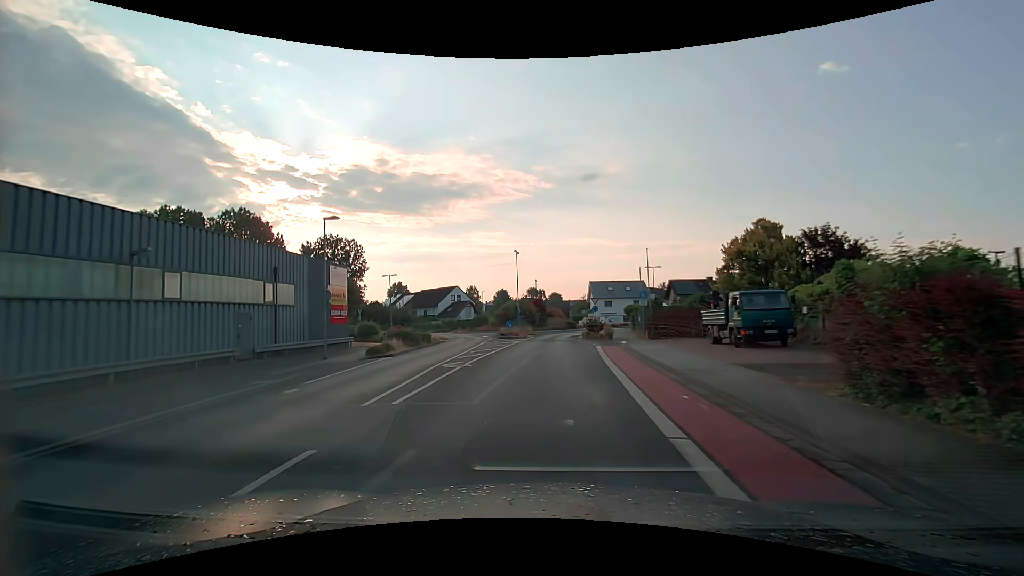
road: unclassified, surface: asphalt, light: Day
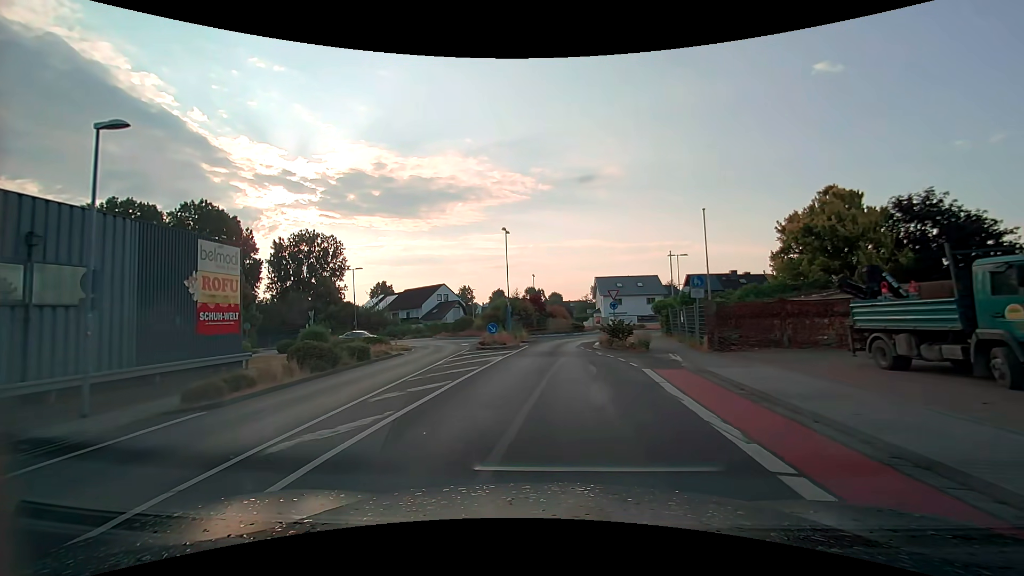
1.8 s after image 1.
(0.0, +13.0) m; 0°
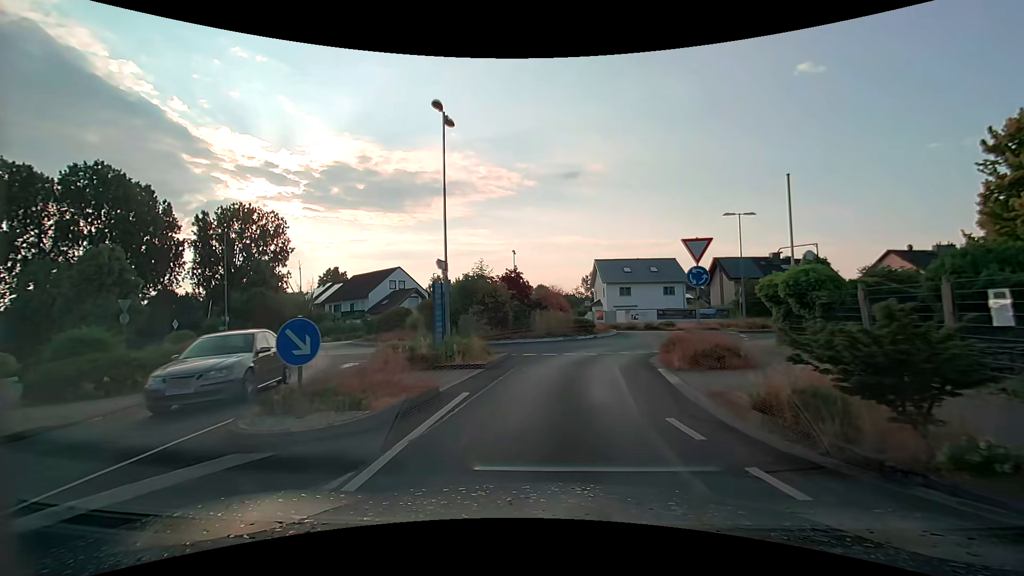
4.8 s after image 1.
(0.0, +20.6) m; +1°
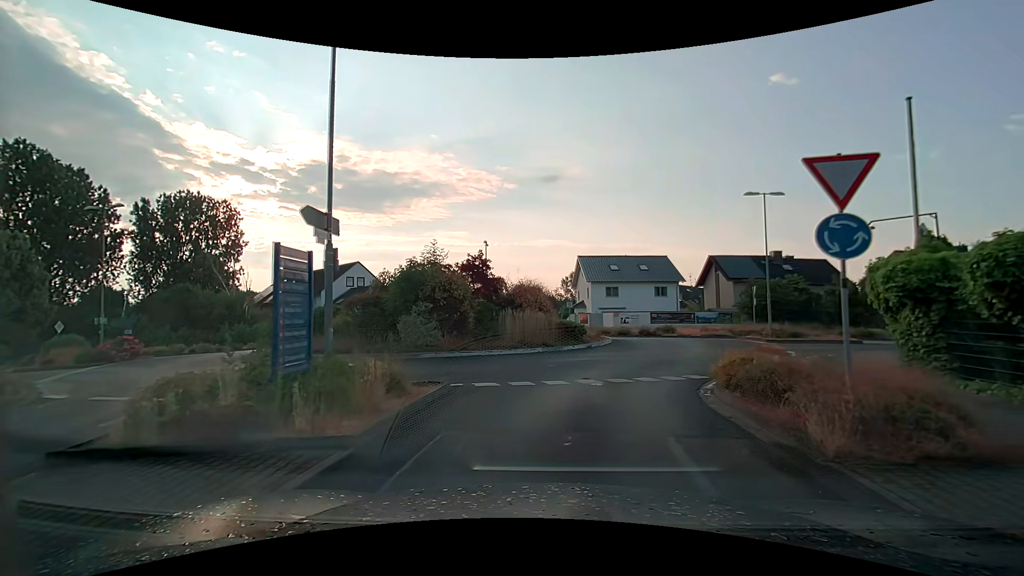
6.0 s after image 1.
(+0.1, +7.7) m; +3°
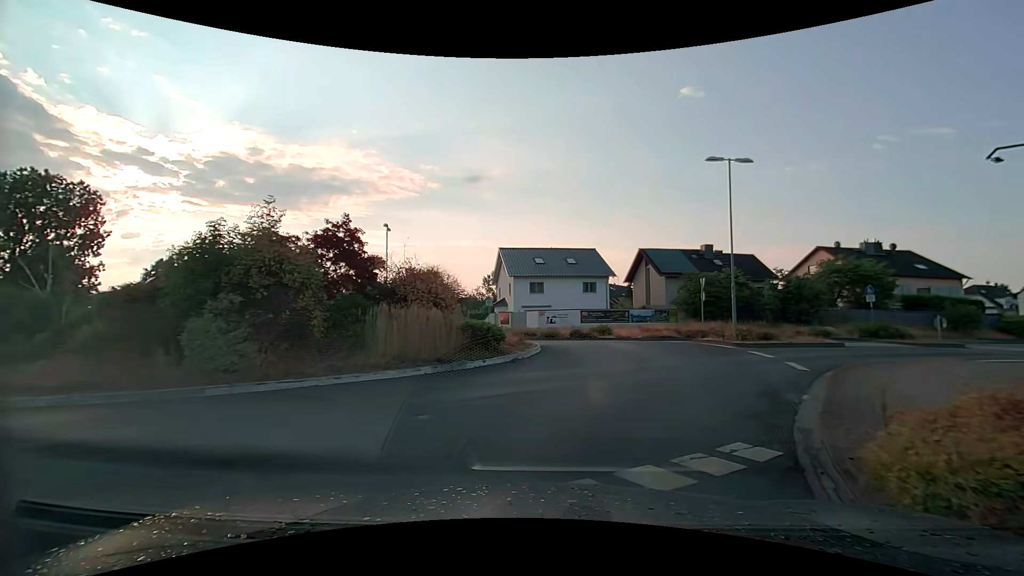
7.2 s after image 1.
(+0.4, +7.5) m; +8°
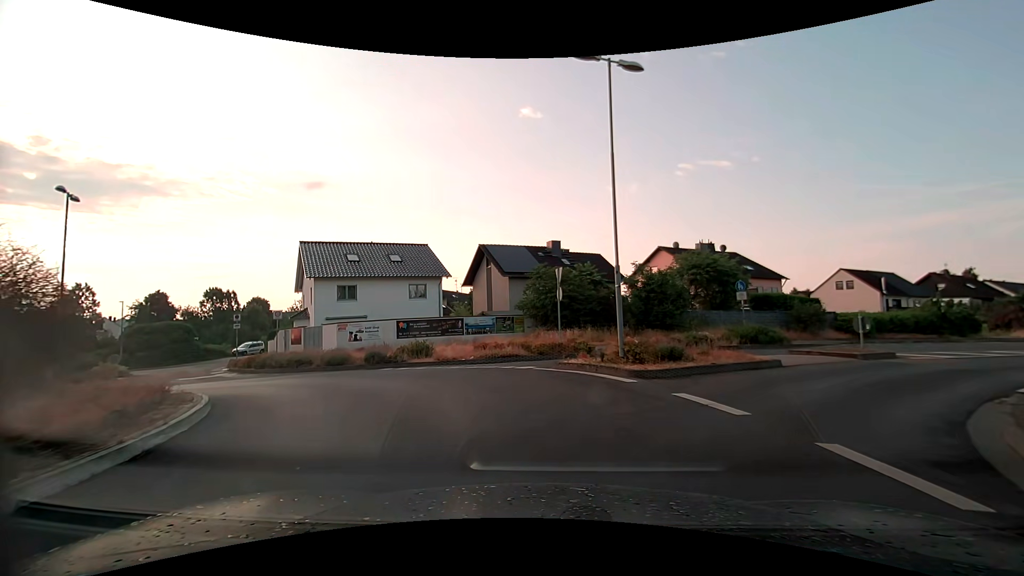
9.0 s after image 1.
(+2.1, +10.7) m; +18°
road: tertiary
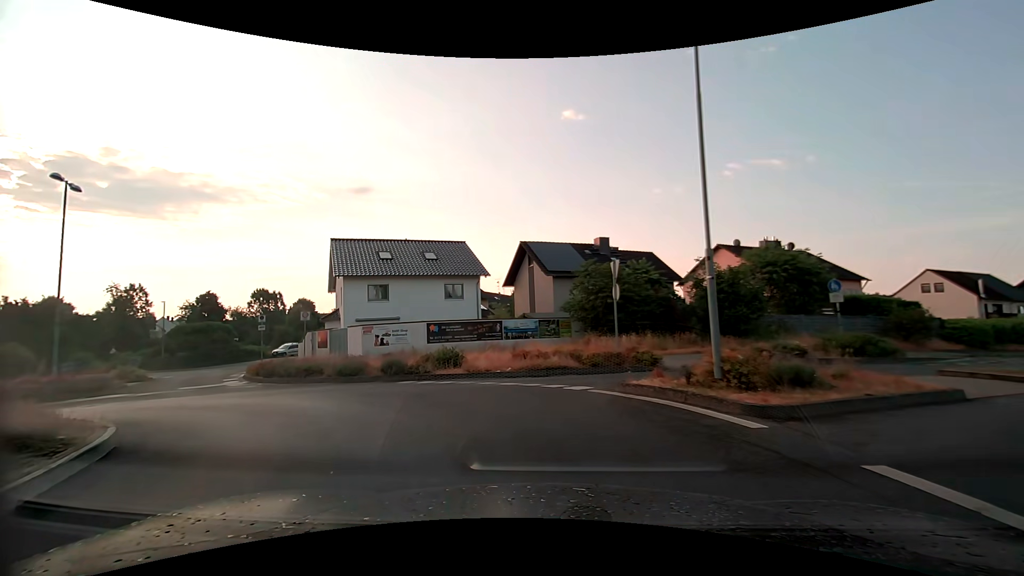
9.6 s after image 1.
(-0.1, +3.5) m; -5°
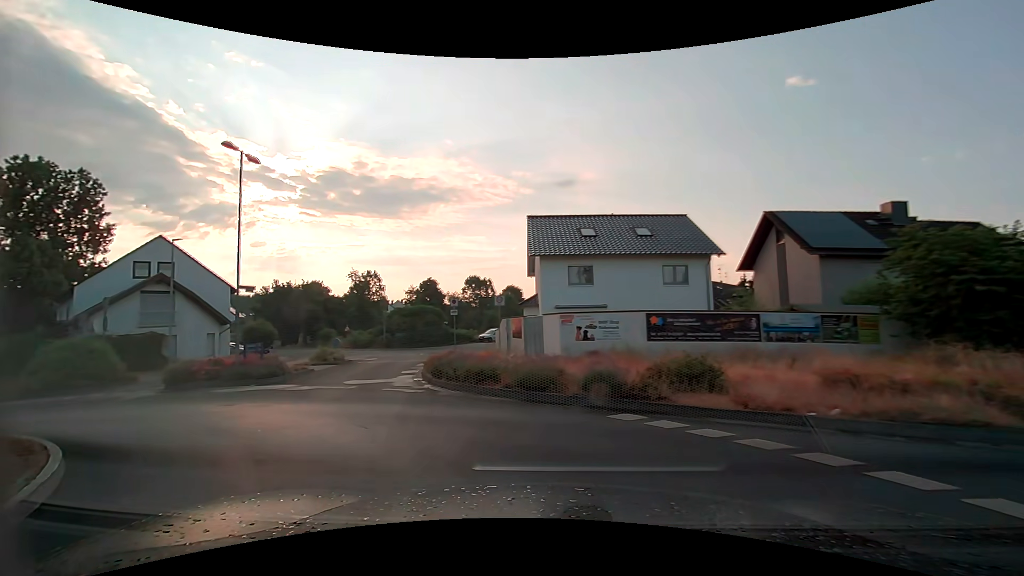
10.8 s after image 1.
(-1.2, +6.4) m; -23°
(-3, +9) (-12, +13) (-21, +9) (-31, +5) (-41, +4) (-50, +3) (-60, +2) (-70, +2) (-80, +1) (-90, +1) m
